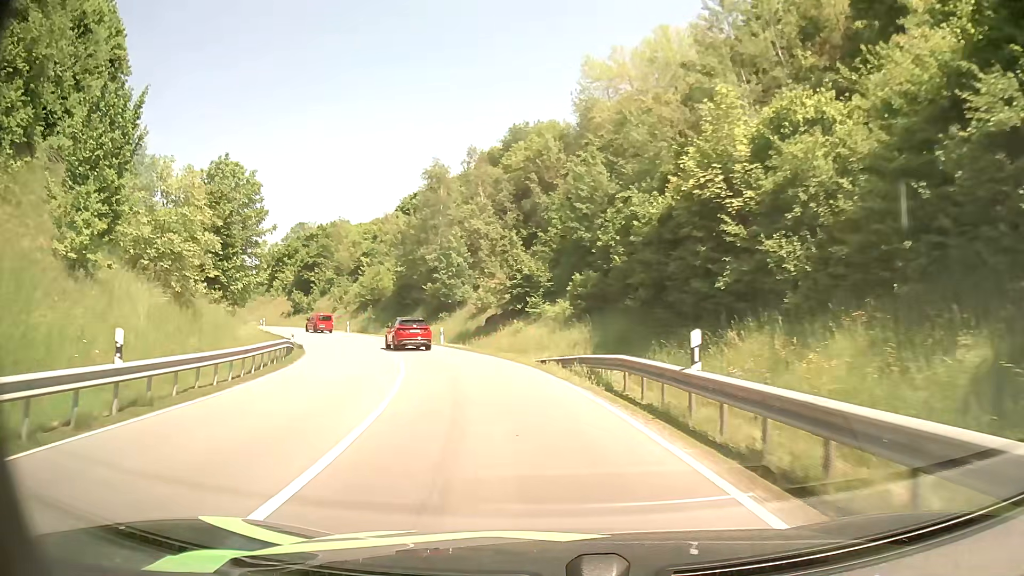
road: primary_link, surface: asphalt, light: Day
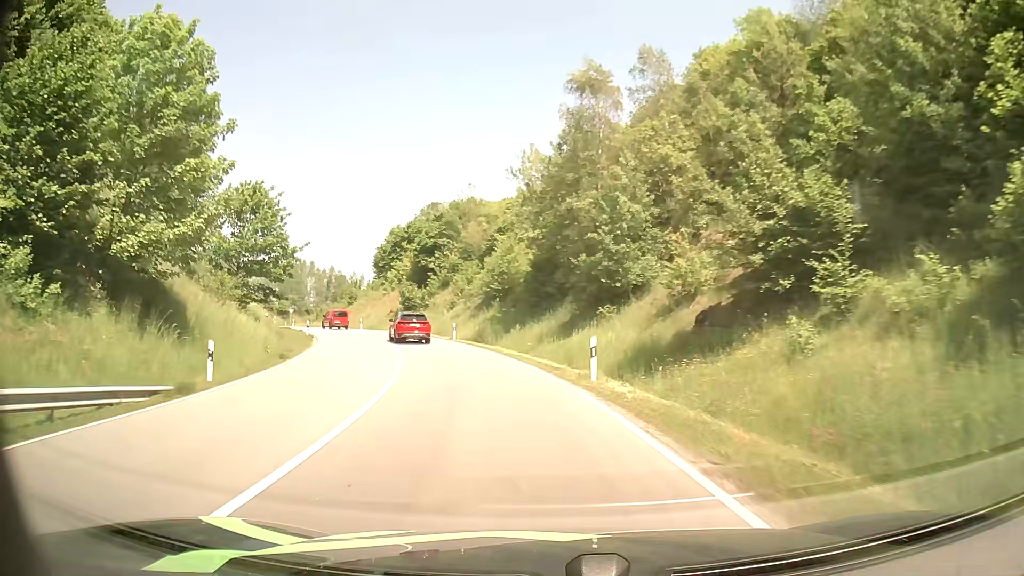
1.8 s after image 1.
(-2.9, +25.2) m; -14°
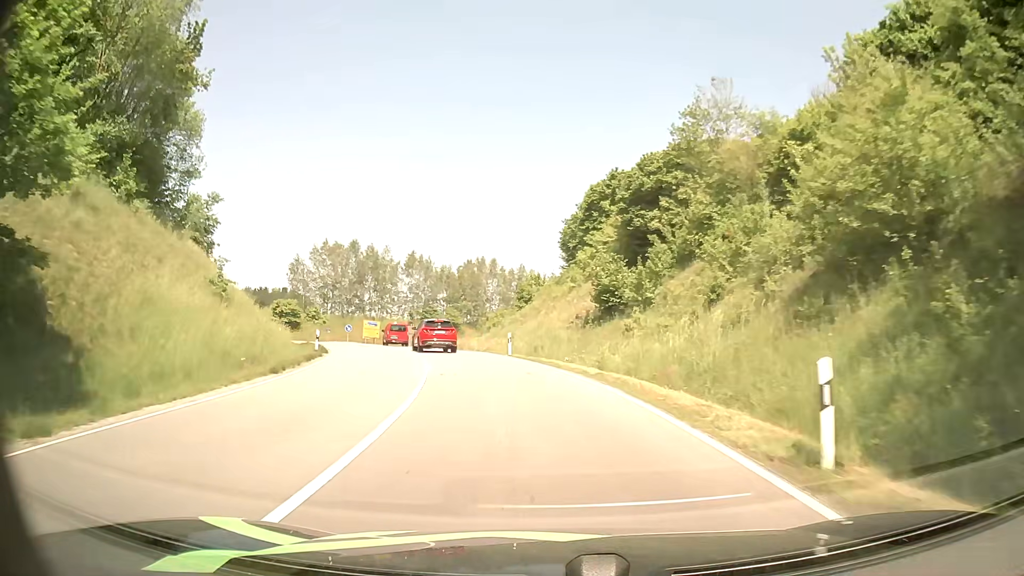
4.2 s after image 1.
(-5.7, +34.1) m; -19°
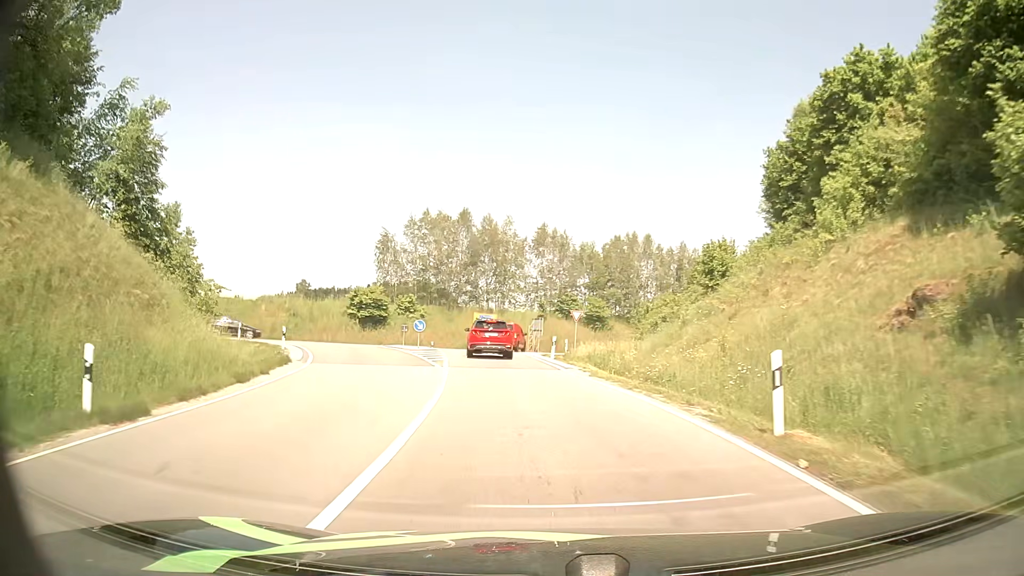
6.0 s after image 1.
(-2.5, +22.7) m; -13°
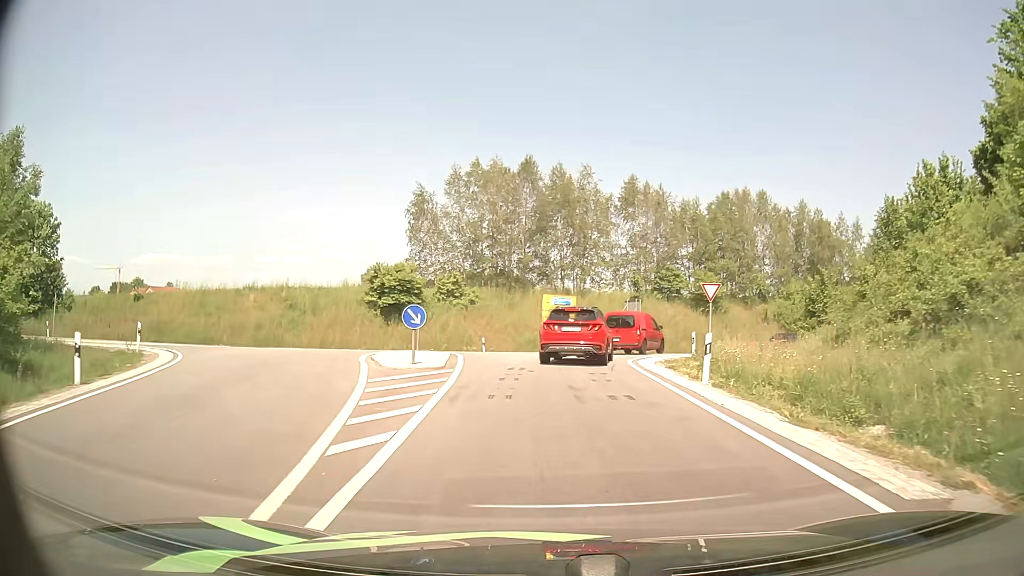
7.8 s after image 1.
(-1.3, +18.3) m; -7°
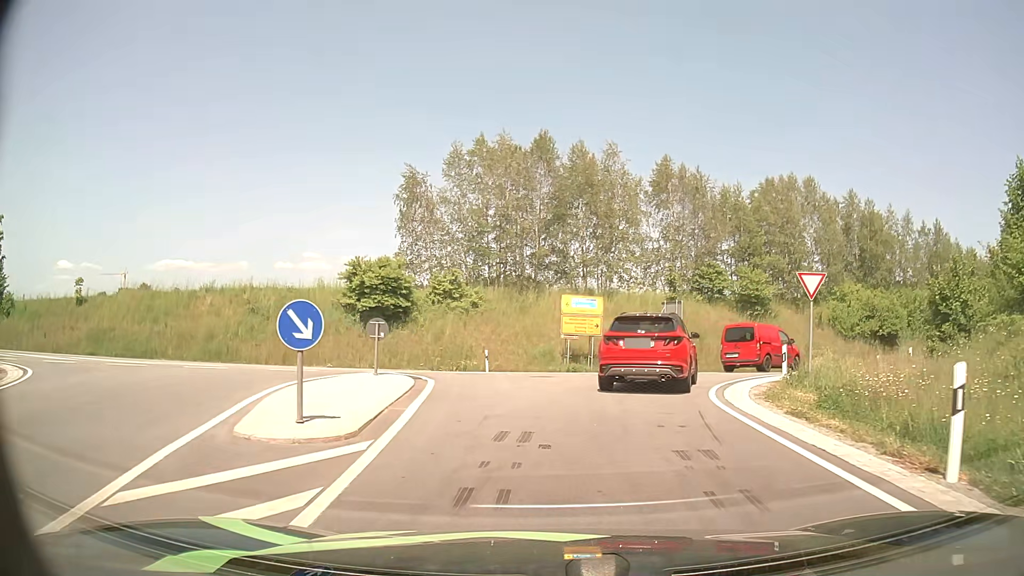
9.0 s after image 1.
(-0.1, +8.9) m; -1°
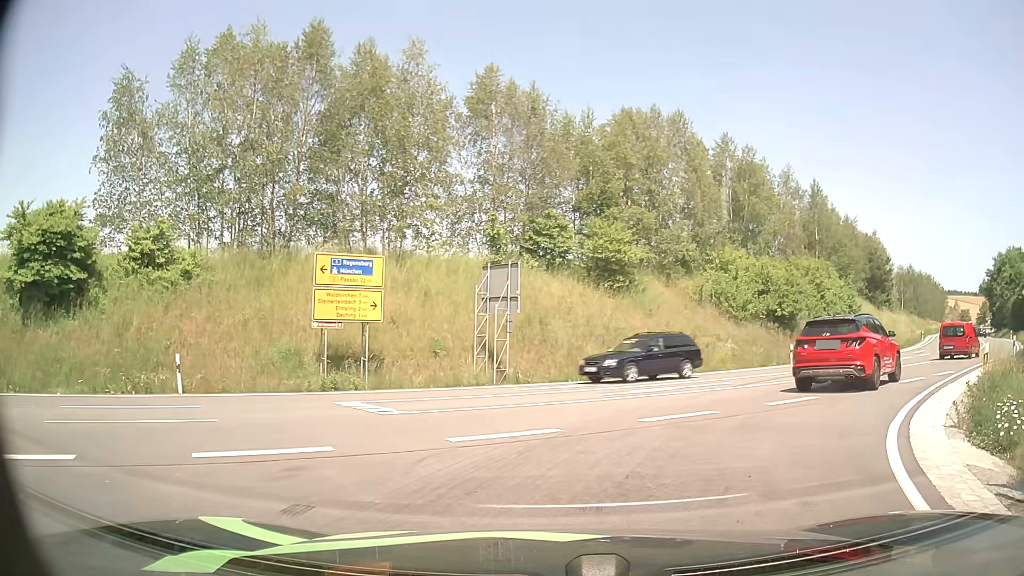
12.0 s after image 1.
(+1.2, +15.0) m; +16°
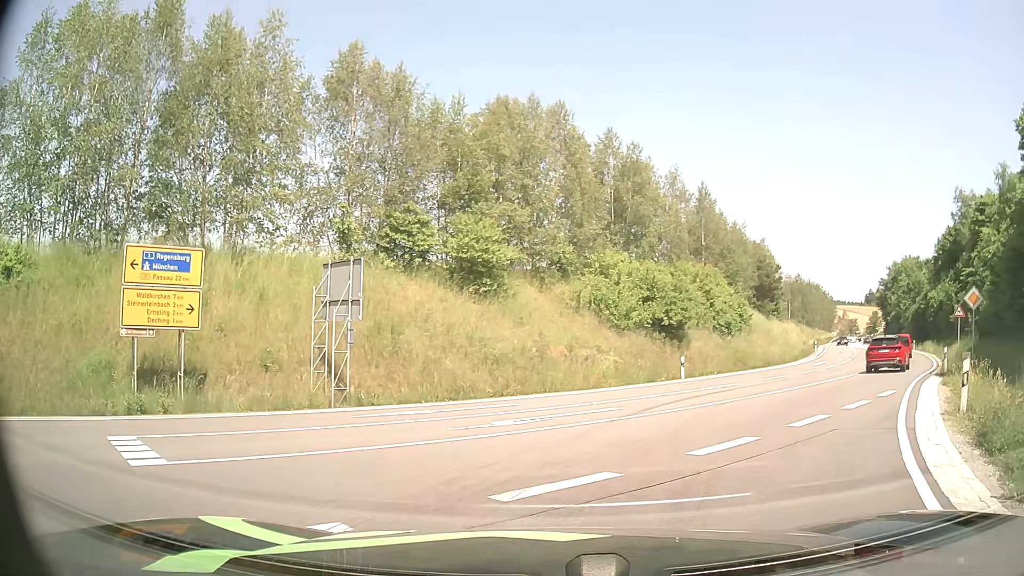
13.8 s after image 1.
(+0.4, +3.9) m; +11°
(+2, +10) (+7, +18) (+13, +26) (+19, +35) (+24, +43) (+30, +51) (+34, +60) (+39, +69) (+43, +78) (+47, +87) m
